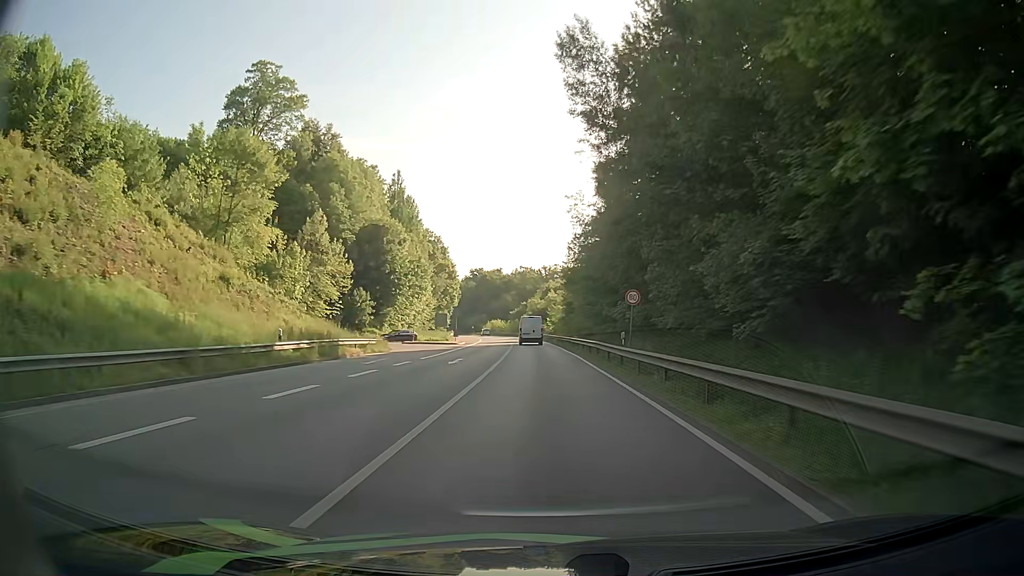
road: primary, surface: asphalt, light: Day
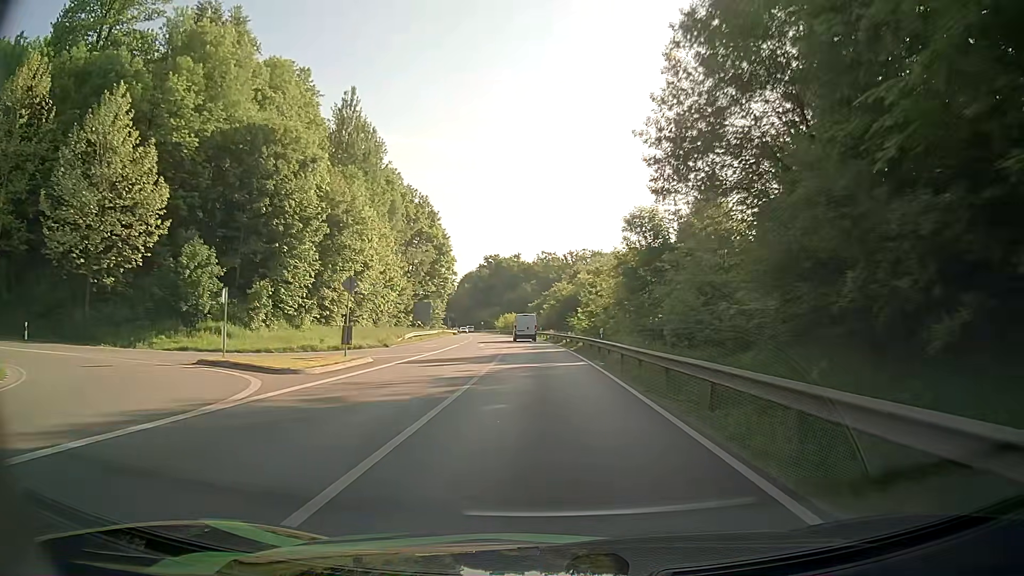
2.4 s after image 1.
(-0.4, +45.1) m; -2°
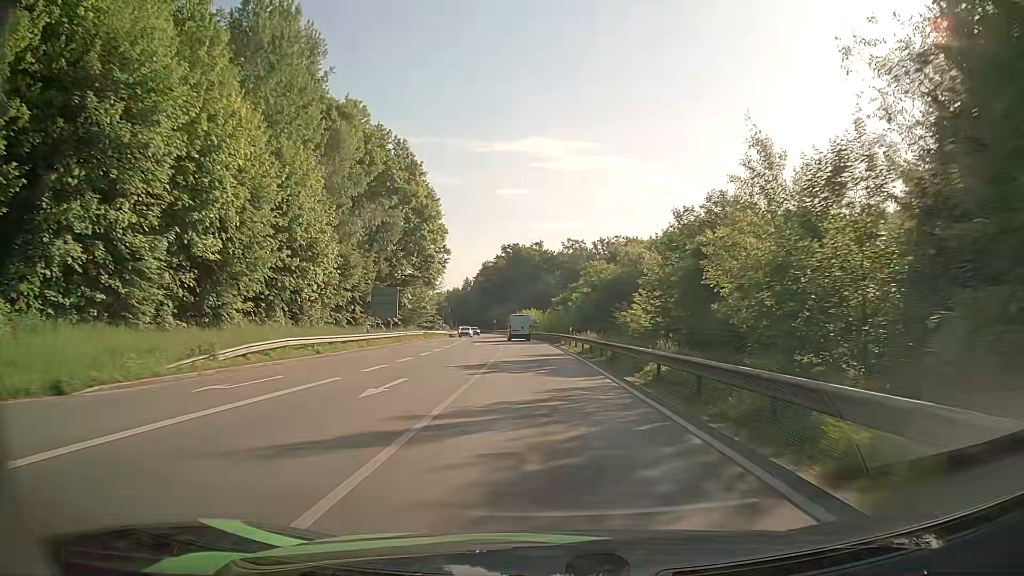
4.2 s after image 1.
(-0.4, +34.8) m; -2°
(0, +10) (0, +20) (-1, +30) (-1, +40) (-2, +50) (-2, +60) (-3, +70) (-4, +80) (-5, +90) (-7, +100) m
